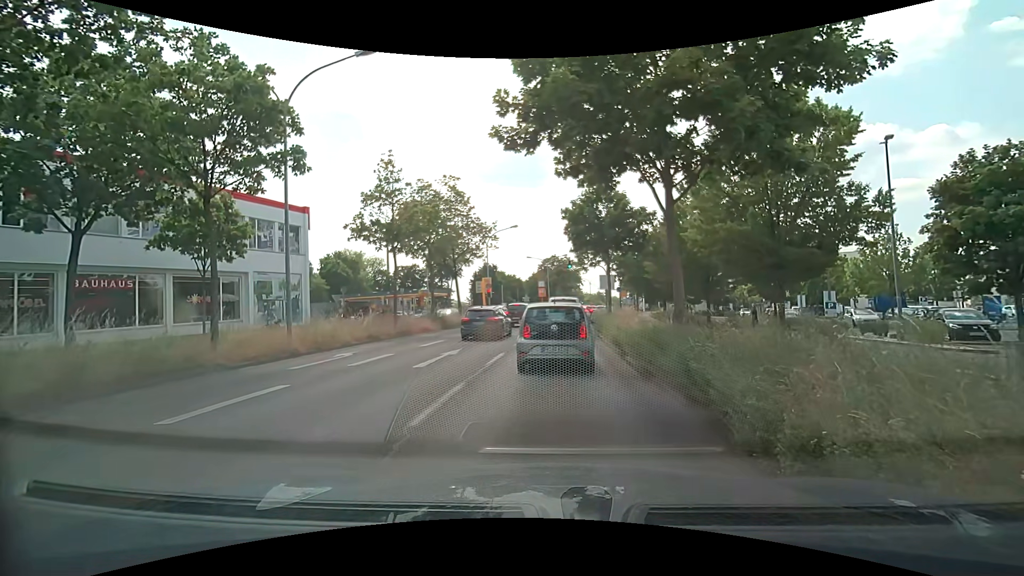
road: primary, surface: asphalt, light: Day
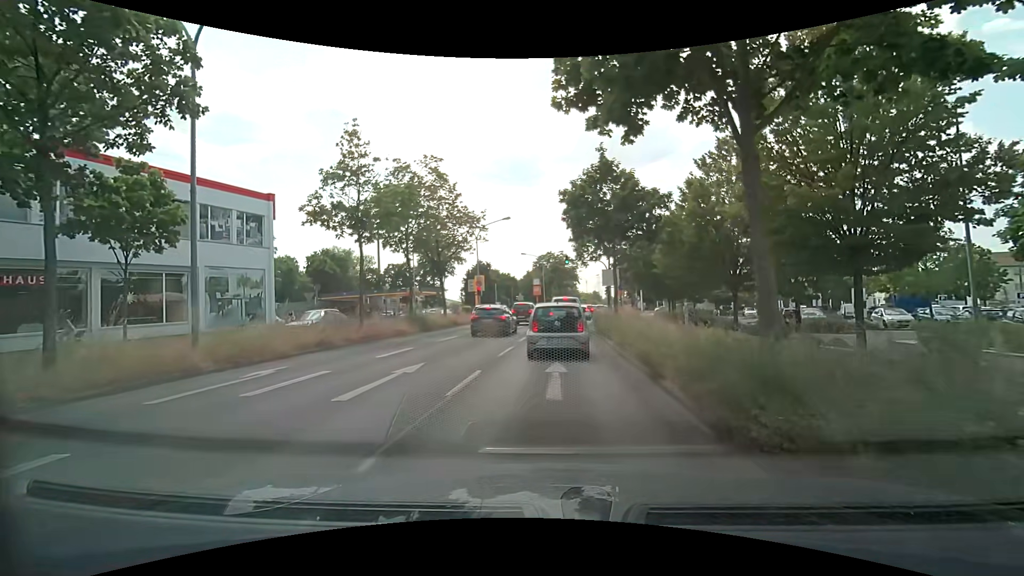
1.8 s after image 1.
(+0.1, +4.4) m; +1°
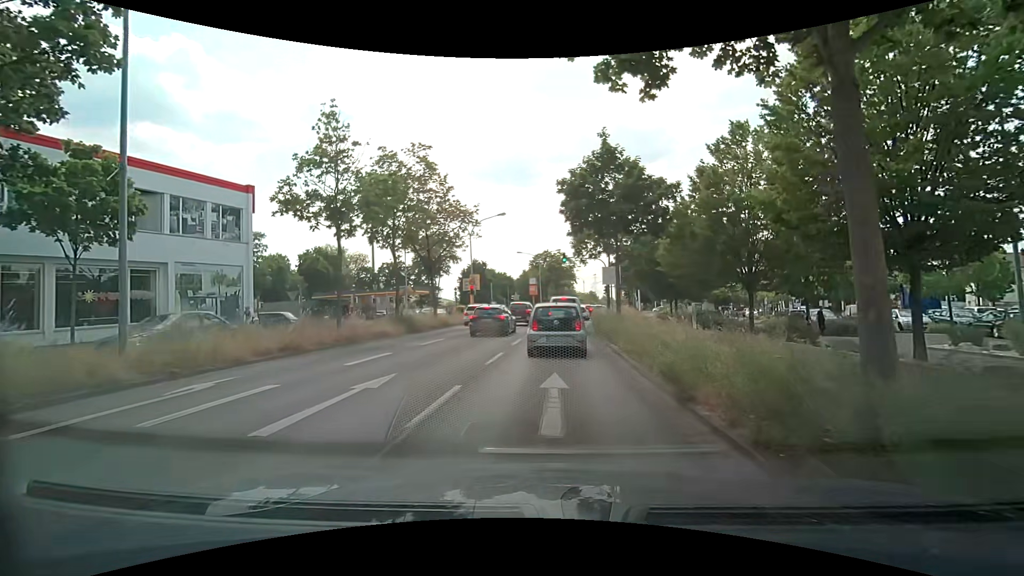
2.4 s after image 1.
(0.0, +2.0) m; 0°
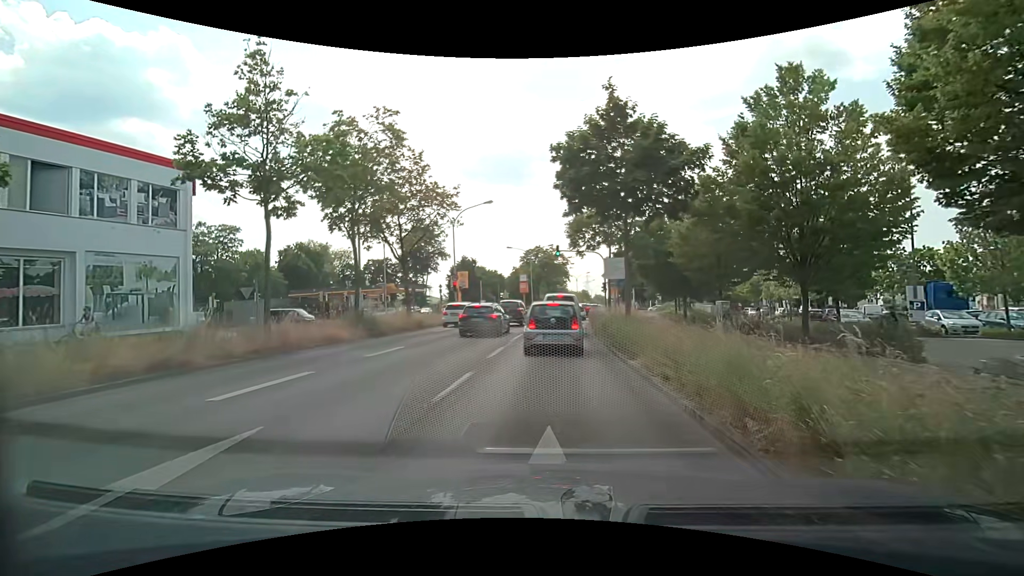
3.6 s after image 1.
(+0.1, +4.7) m; +1°
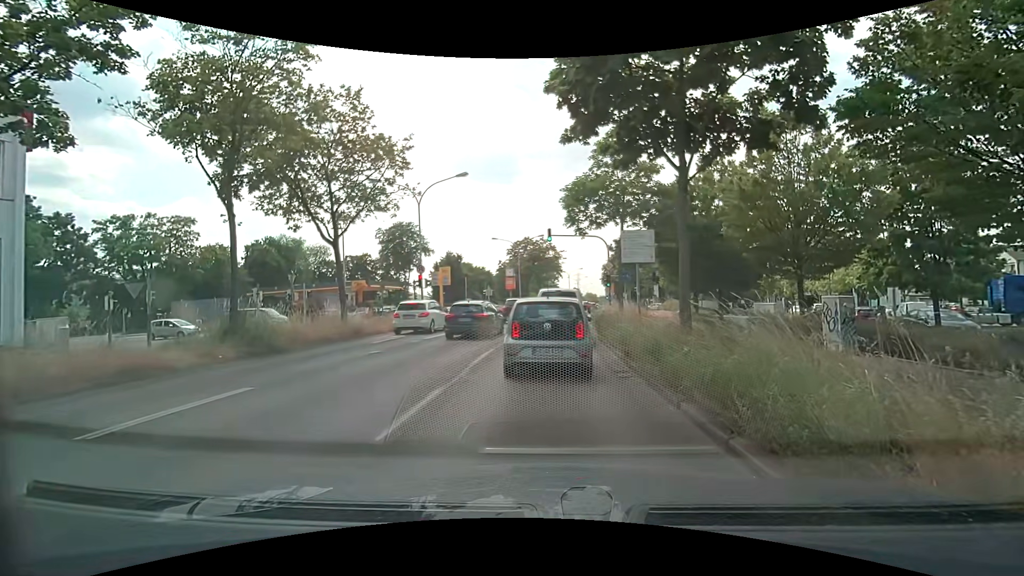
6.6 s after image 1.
(+0.1, +7.8) m; -1°
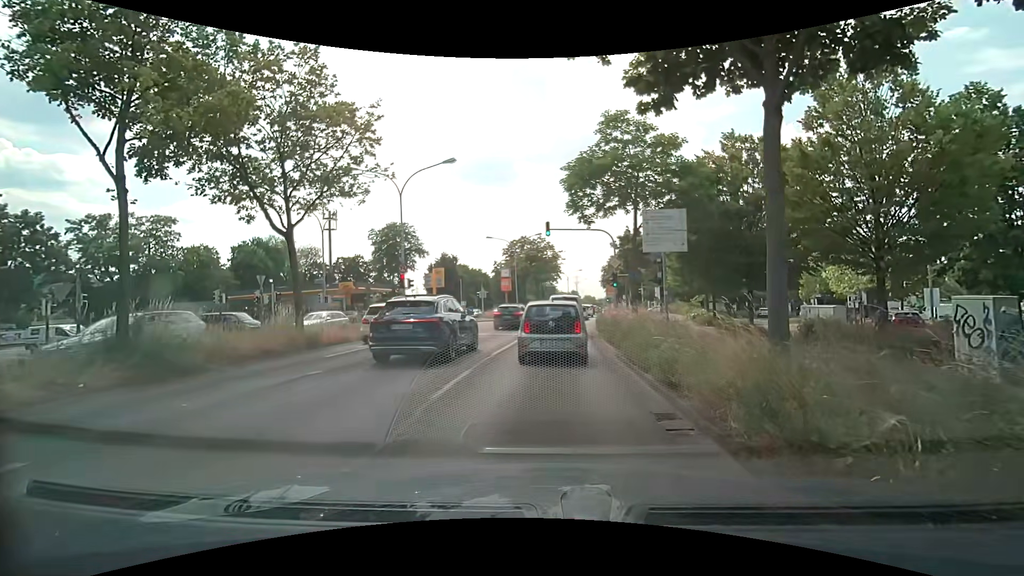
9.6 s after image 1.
(+0.1, +3.8) m; +3°
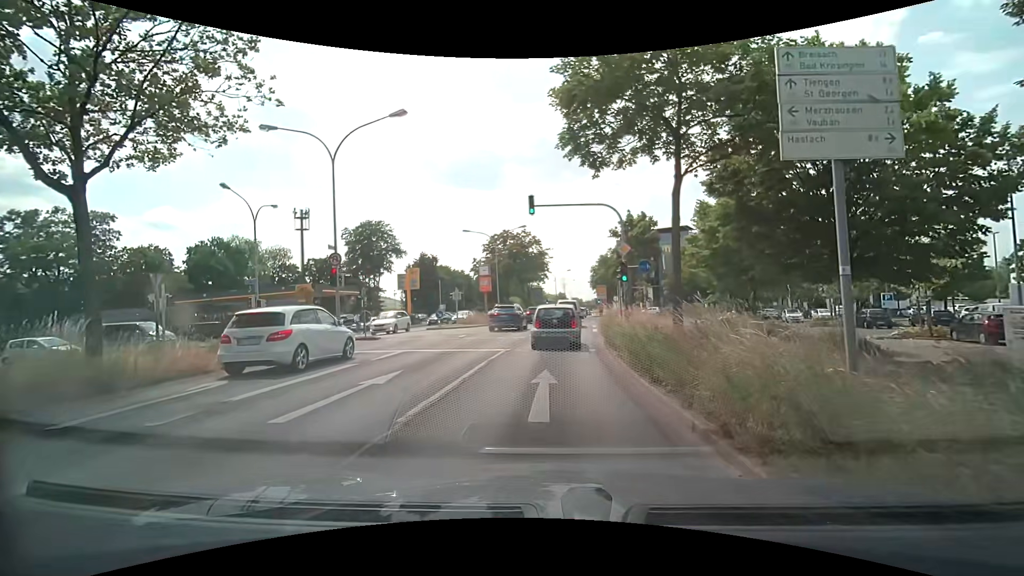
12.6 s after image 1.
(+0.1, +7.6) m; +2°
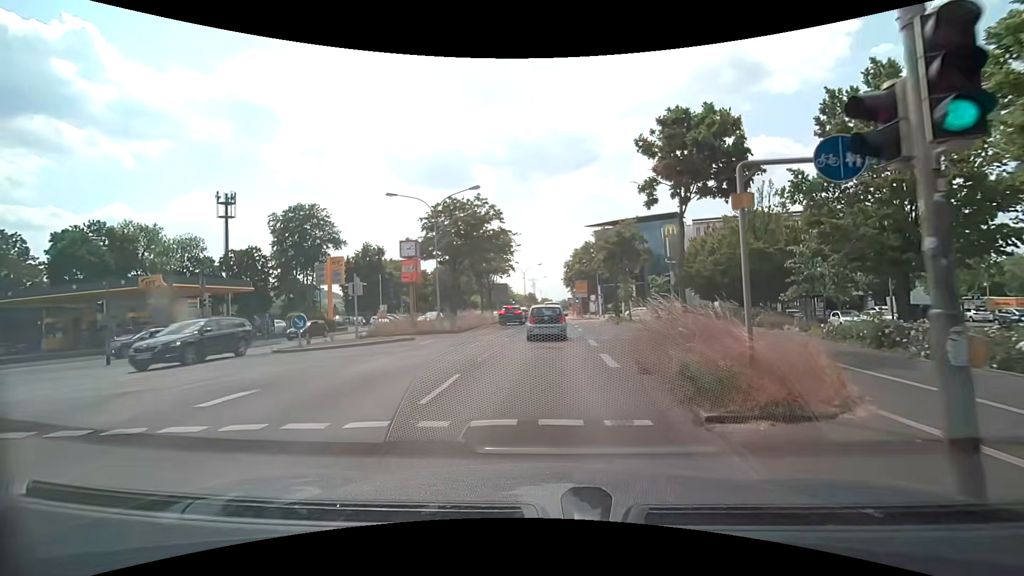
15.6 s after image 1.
(+0.3, +17.3) m; +2°
